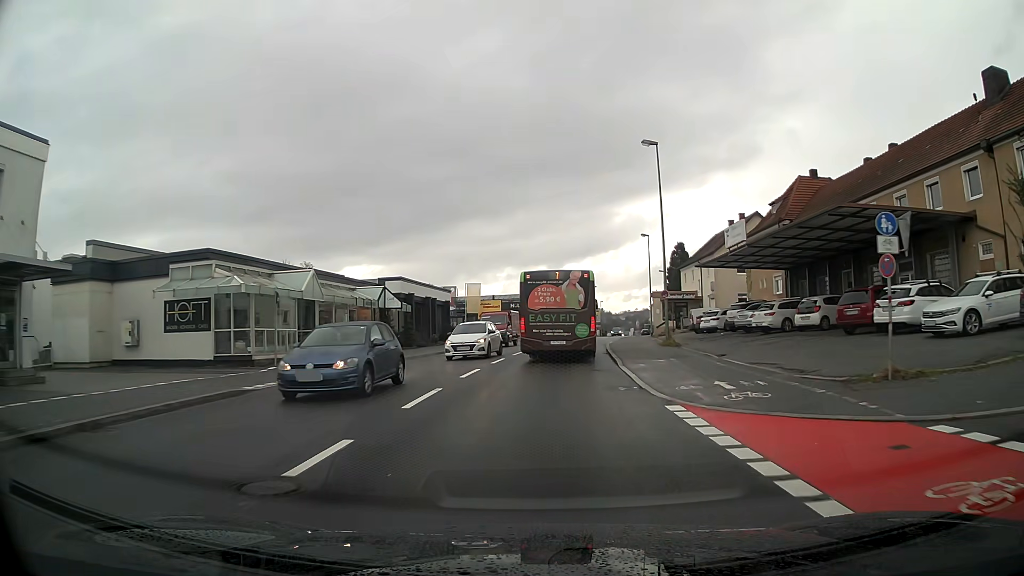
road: tertiary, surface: asphalt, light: Day
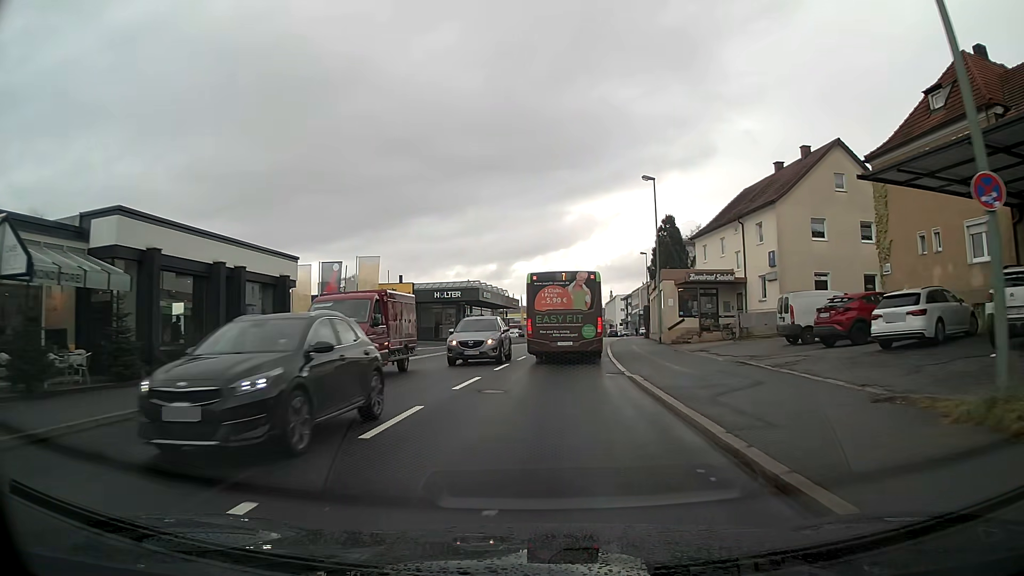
(+1.0, +26.9) m; +5°
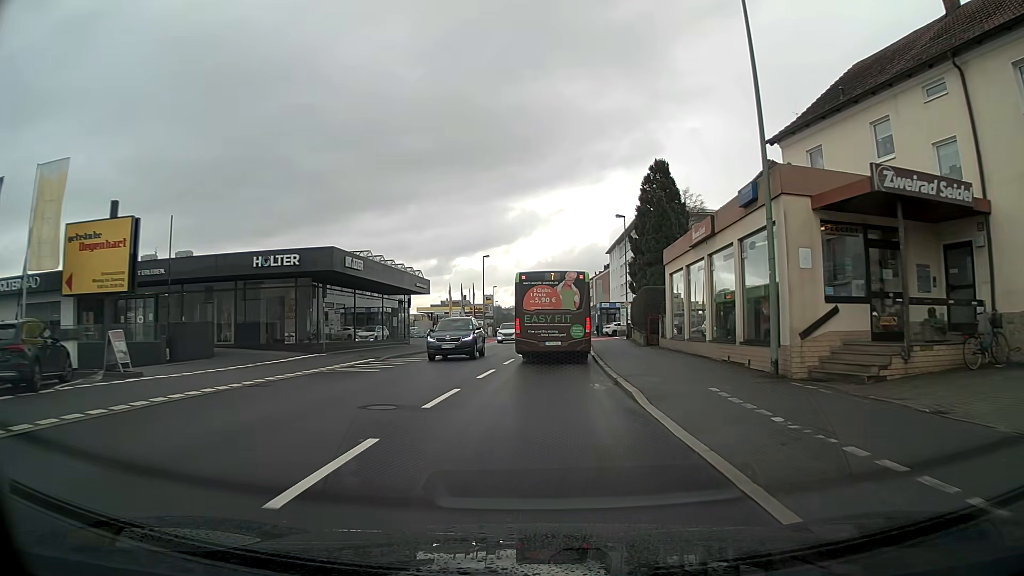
(+1.1, +27.0) m; +5°
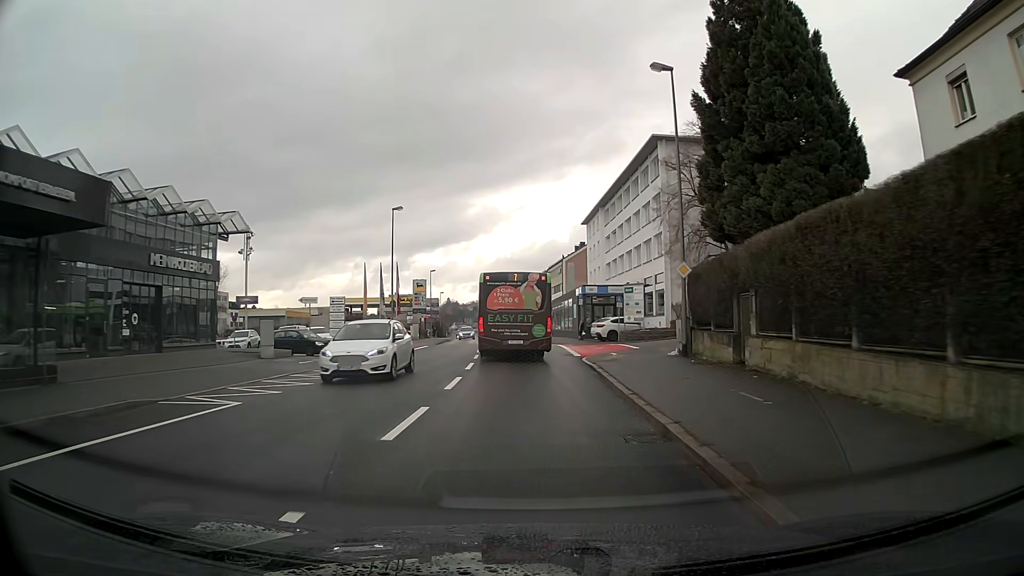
(+1.0, +33.1) m; +3°
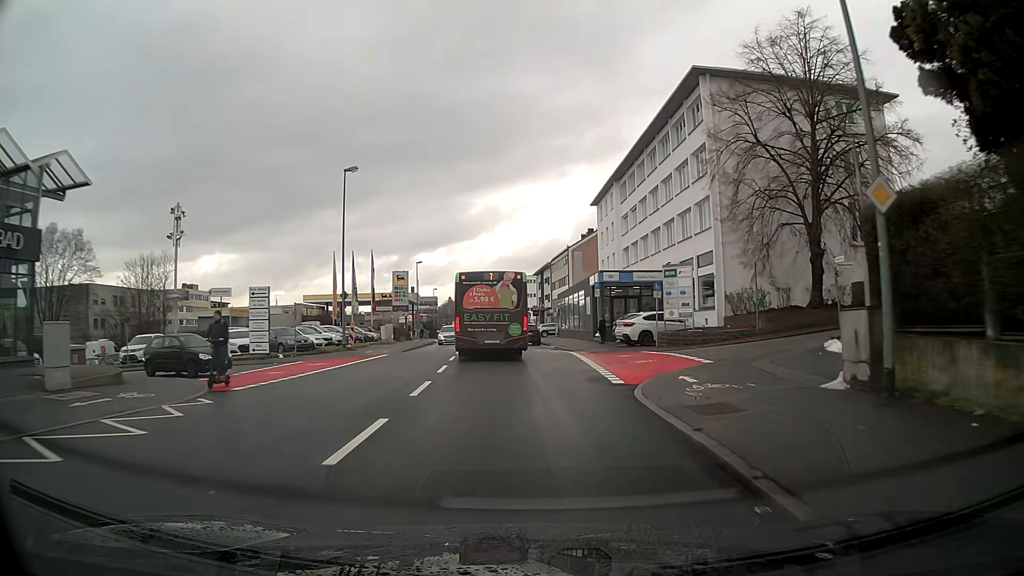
(-0.1, +13.5) m; -1°
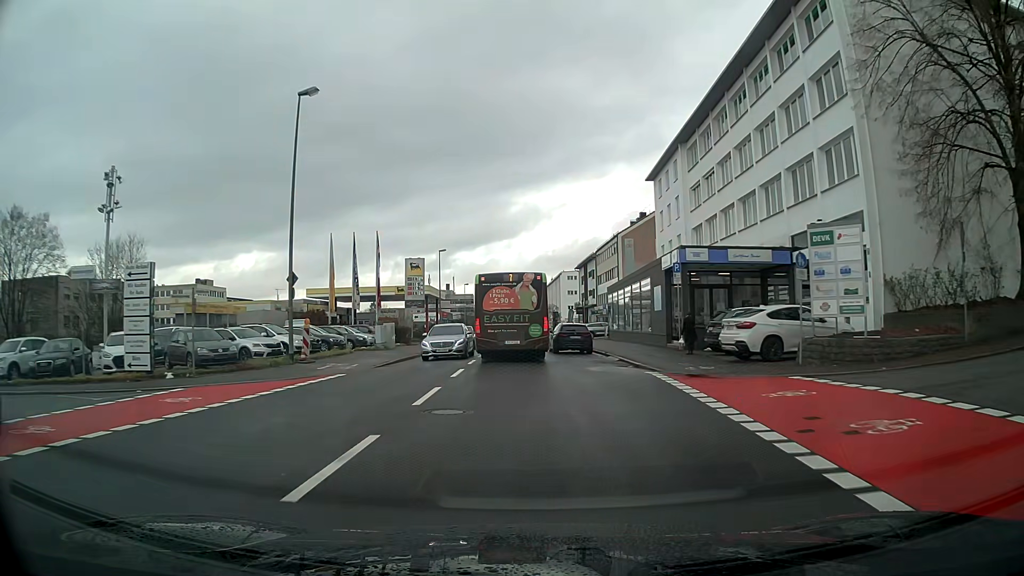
(-0.4, +13.5) m; -3°
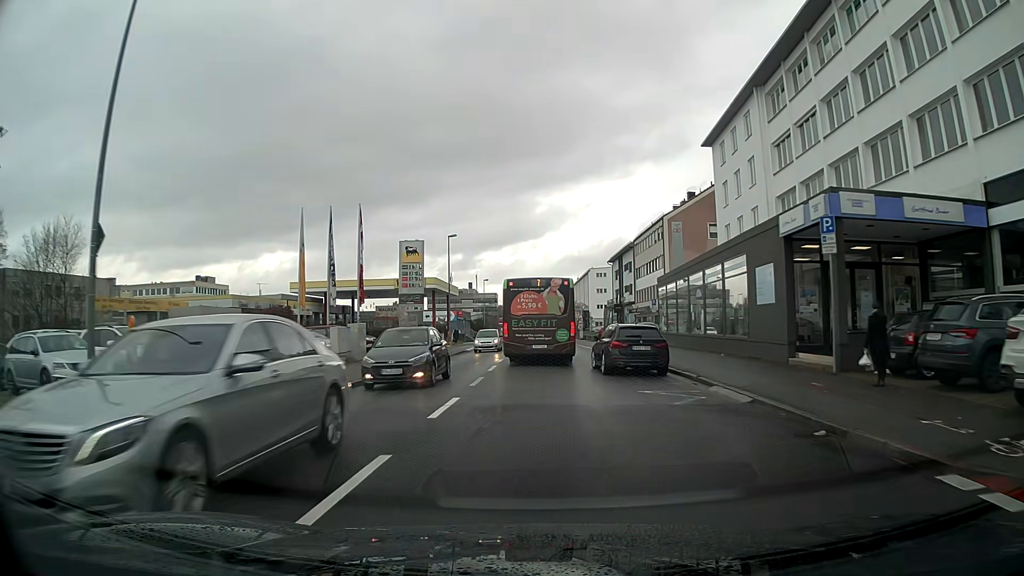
(-0.2, +13.0) m; -2°
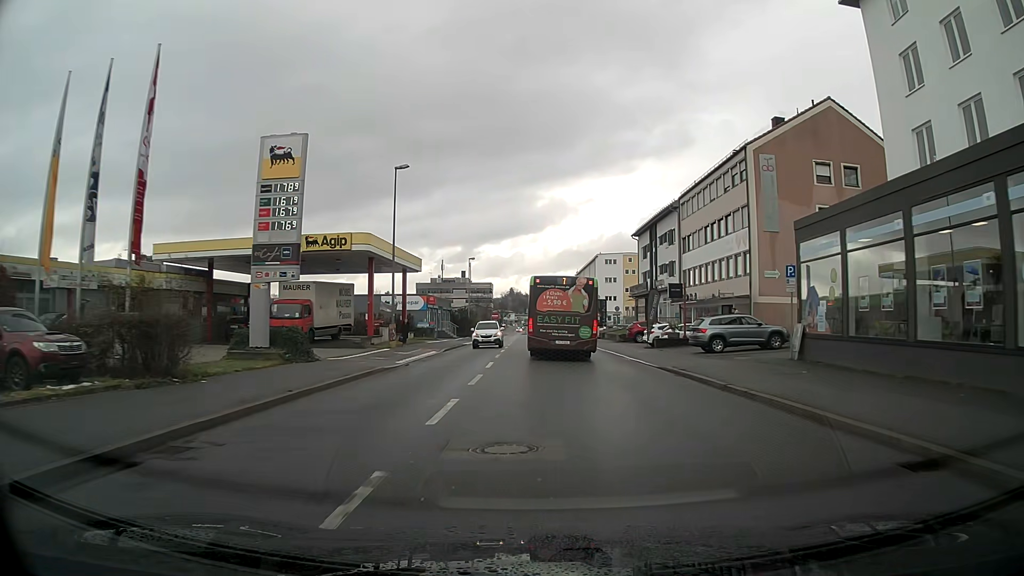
(-0.1, +25.3) m; 0°
(0, +10) (0, +20) (0, +30) (0, +40) (0, +50) (0, +60) (-1, +70) (-1, +80) (-1, +90) (-1, +100) m
